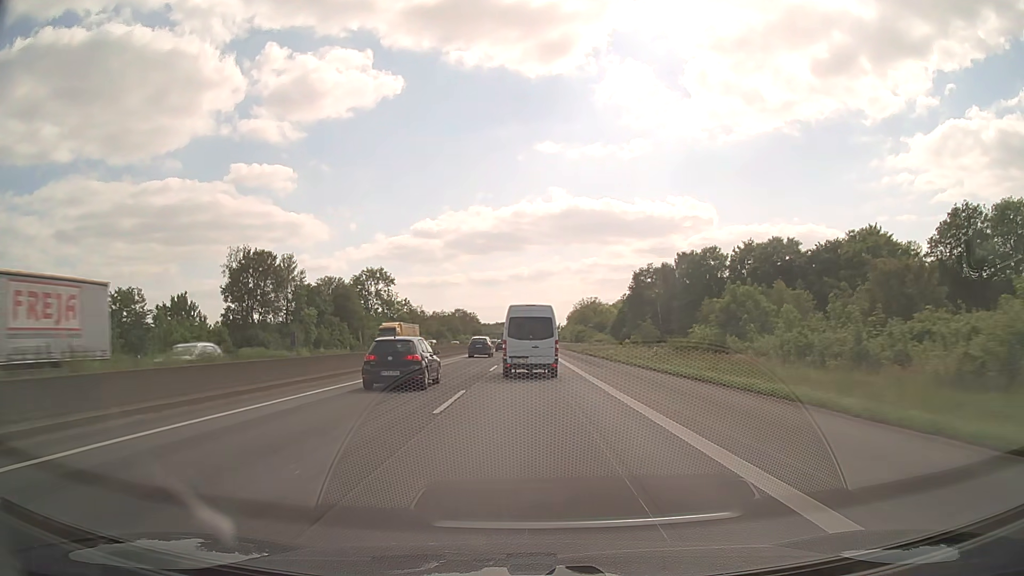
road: motorway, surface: asphalt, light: Day
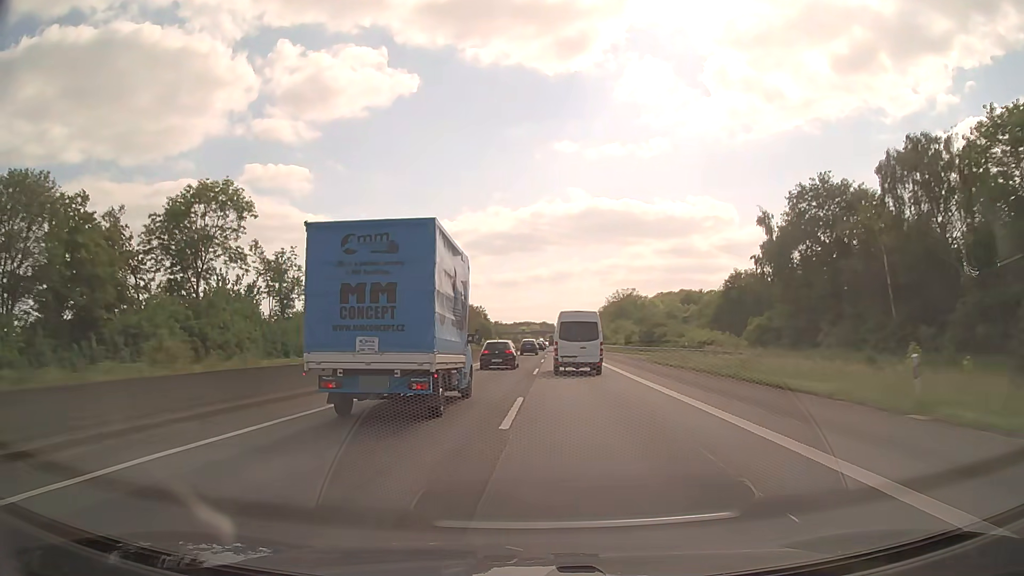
(-0.9, +74.4) m; -2°
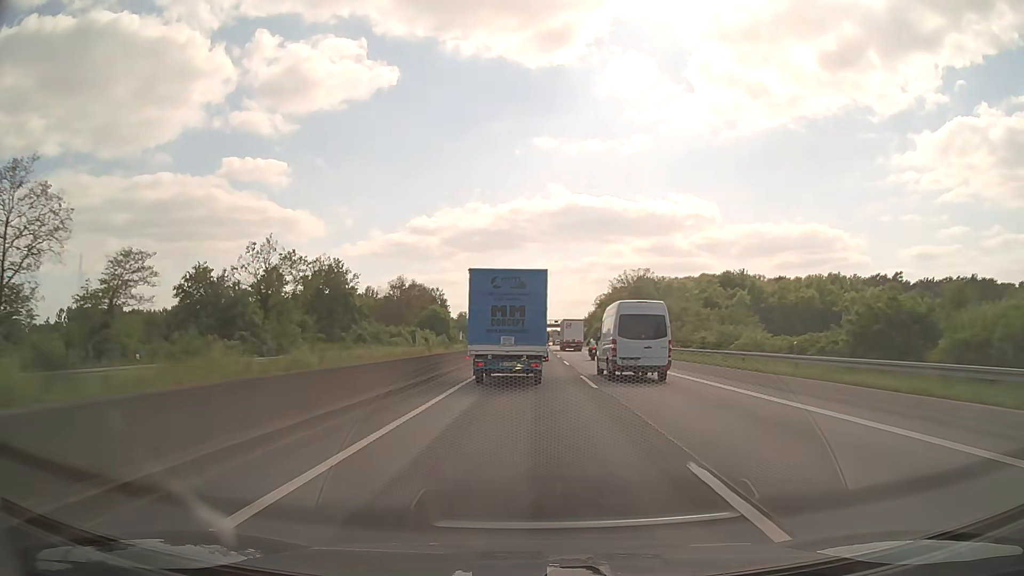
(+0.6, +81.7) m; +2°
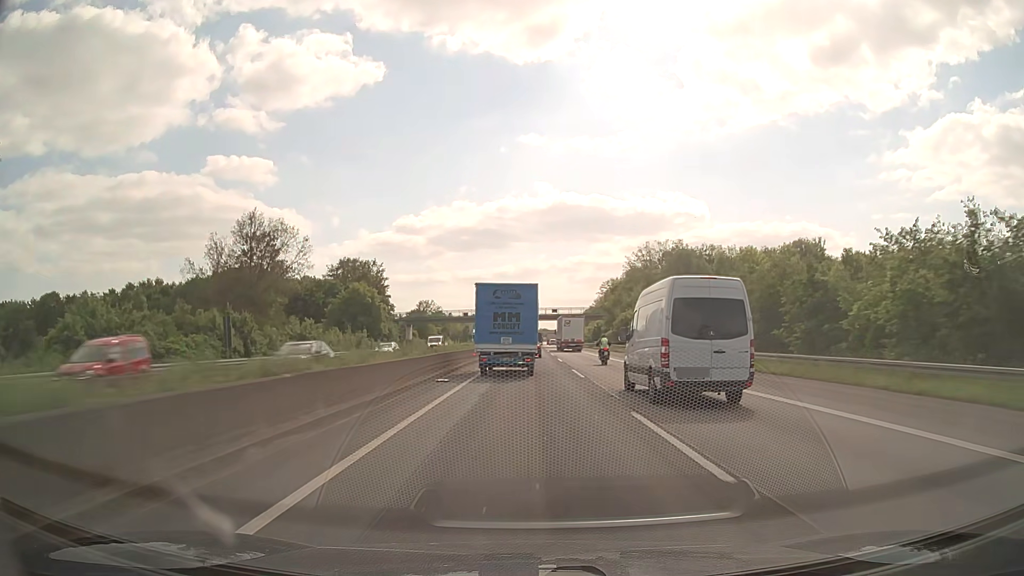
(+0.9, +67.1) m; +1°
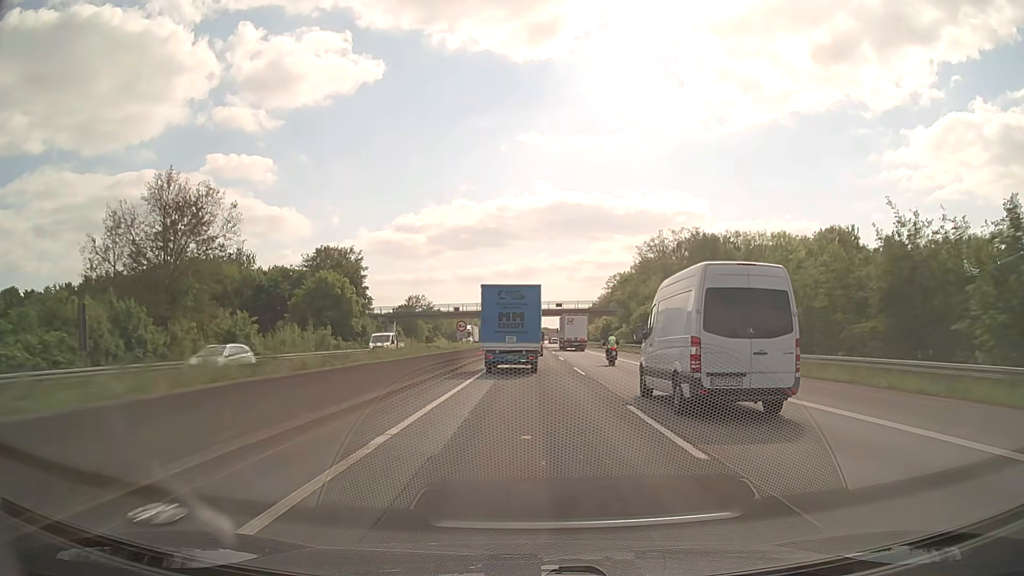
(0.0, +16.8) m; 0°
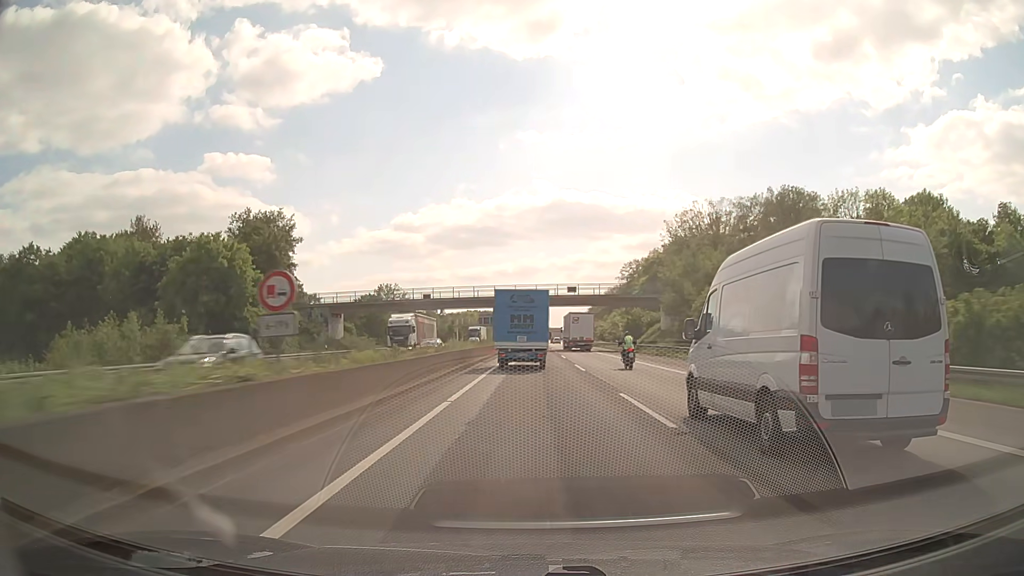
(0.0, +33.1) m; 0°
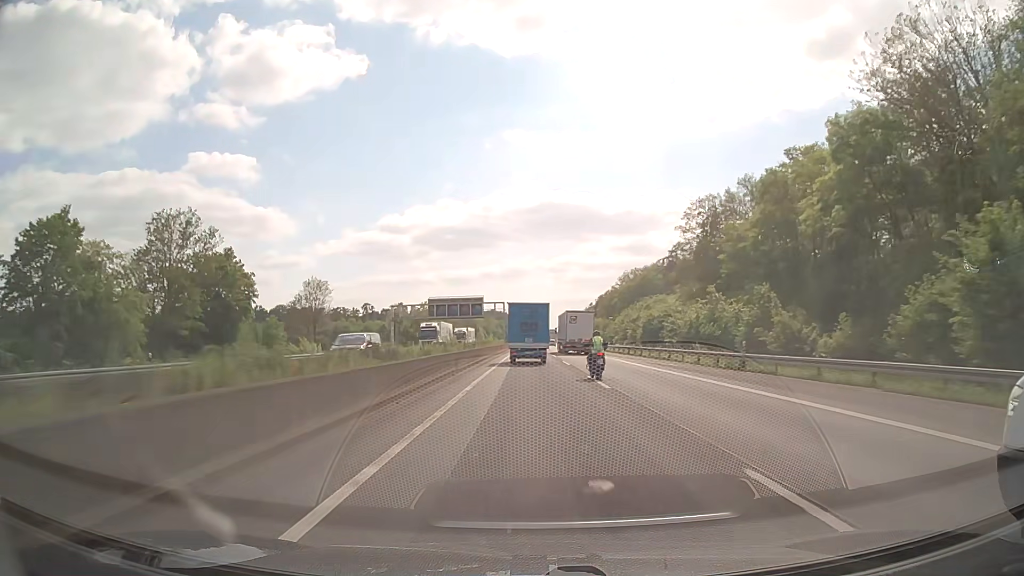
(+0.5, +81.3) m; +2°
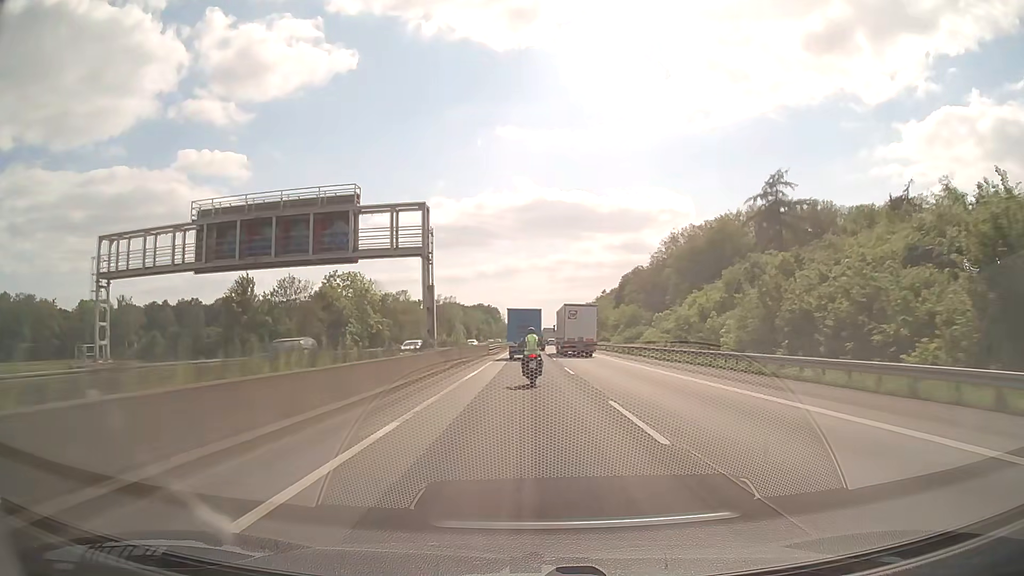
(-1.2, +82.3) m; -1°
(0, +10) (0, +20) (0, +30) (0, +40) (0, +50) (0, +60) (0, +70) (0, +80) (0, +90) (0, +100) m
